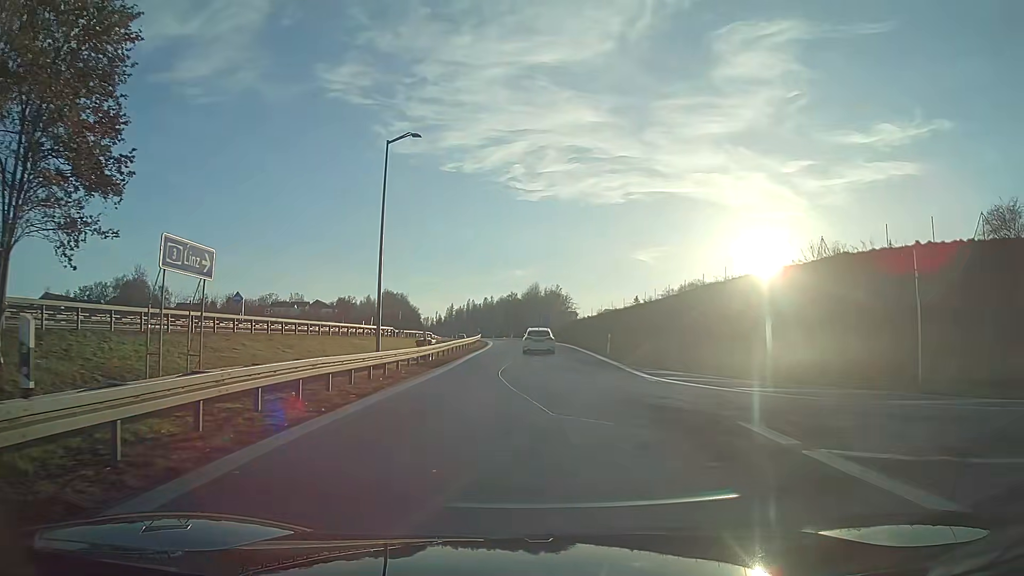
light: Day
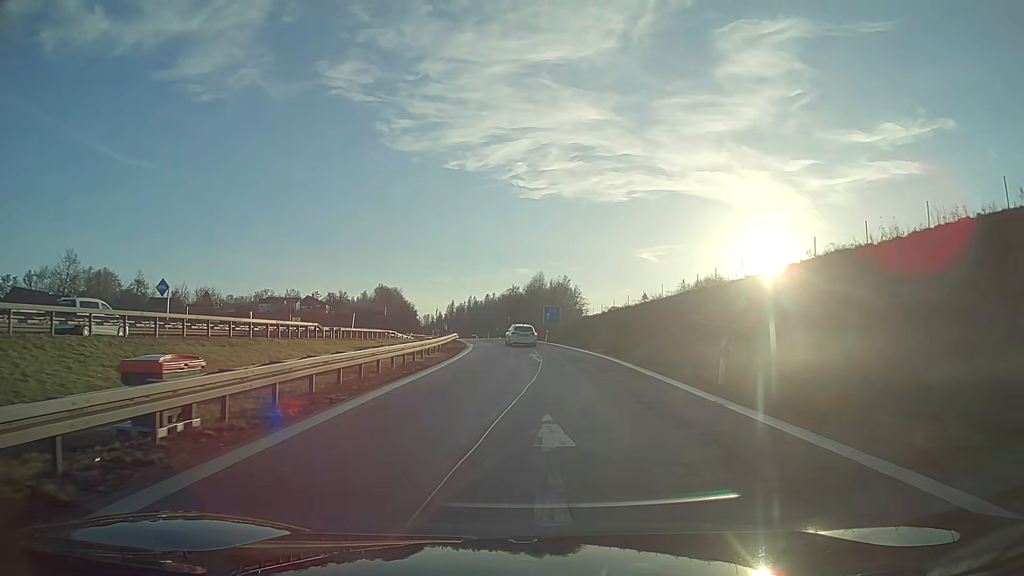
(-0.1, +23.4) m; -1°
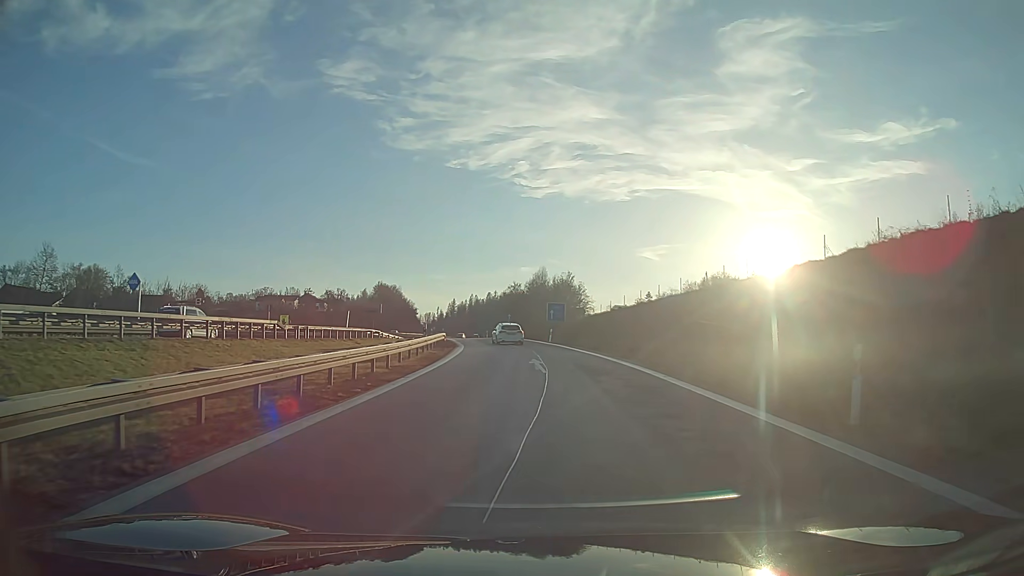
(0.0, +7.0) m; 0°
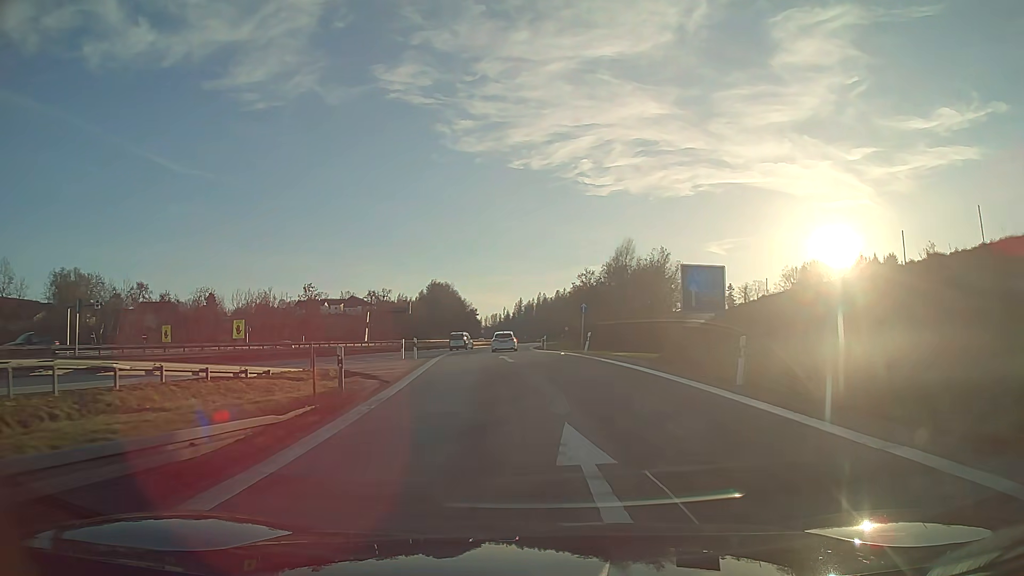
(-1.9, +39.7) m; -7°
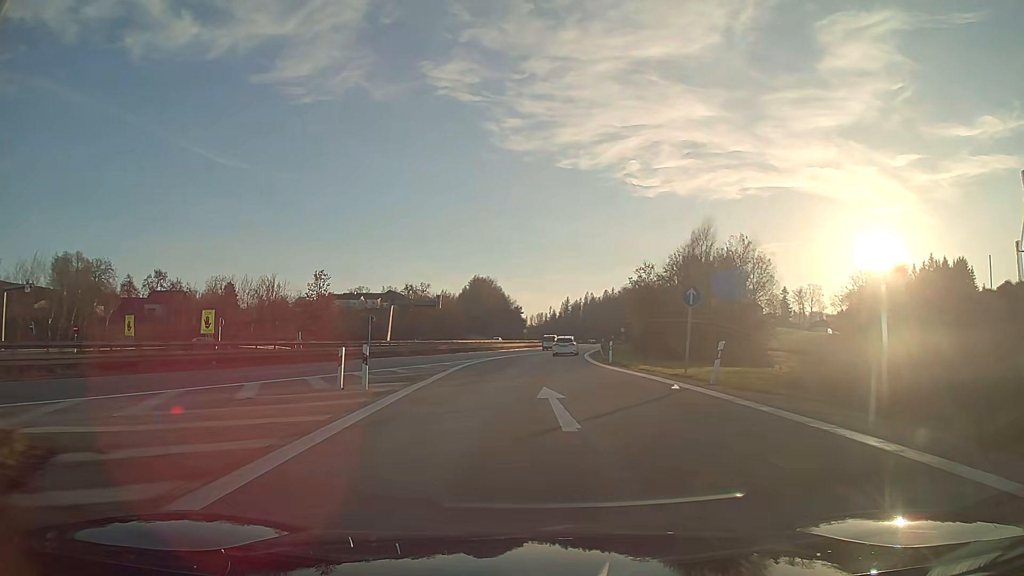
(-0.5, +17.5) m; -3°
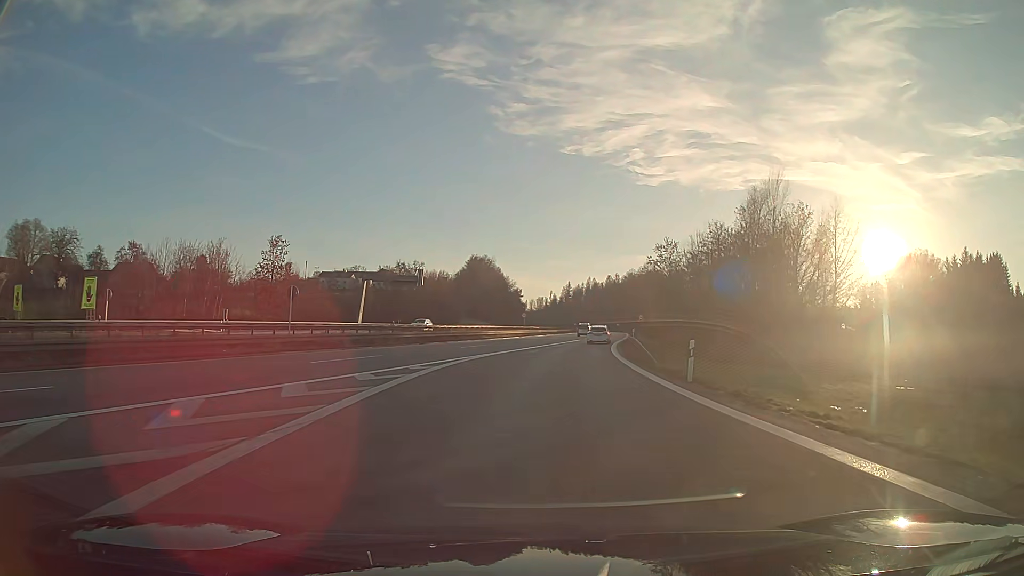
(0.0, +17.9) m; +1°
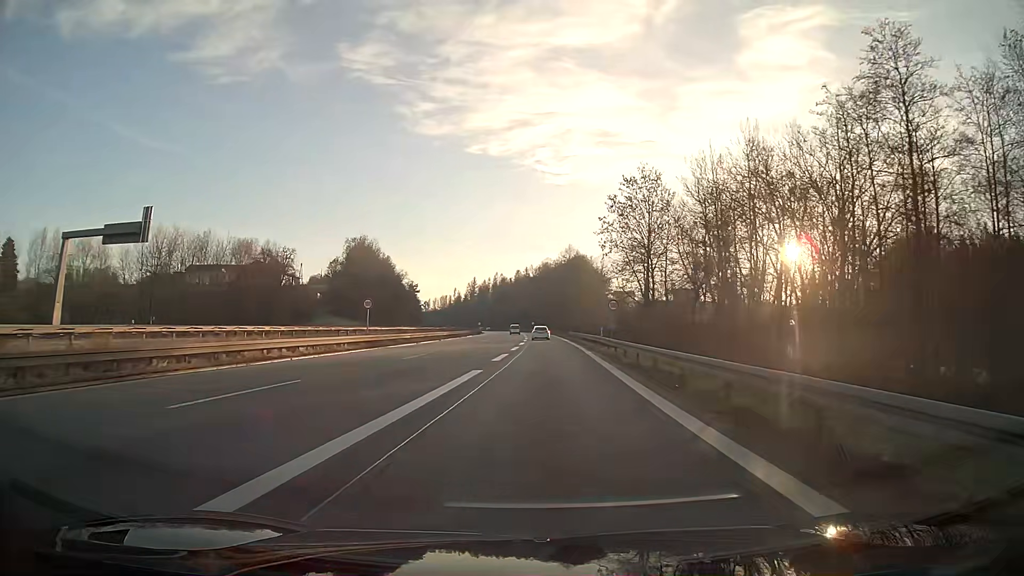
(+3.4, +47.4) m; +8°
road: motorway_link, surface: asphalt
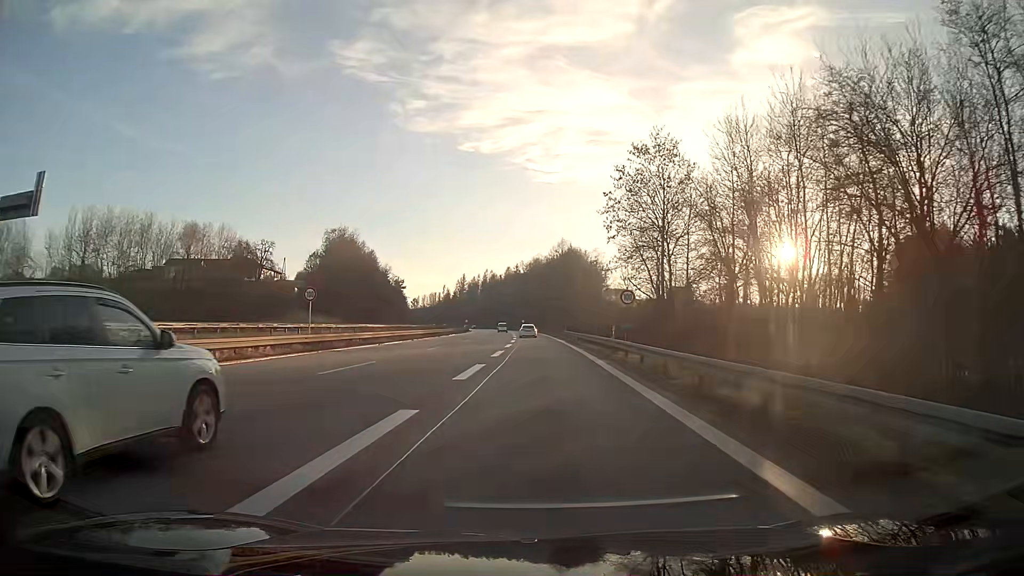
(+0.1, +10.1) m; +1°
